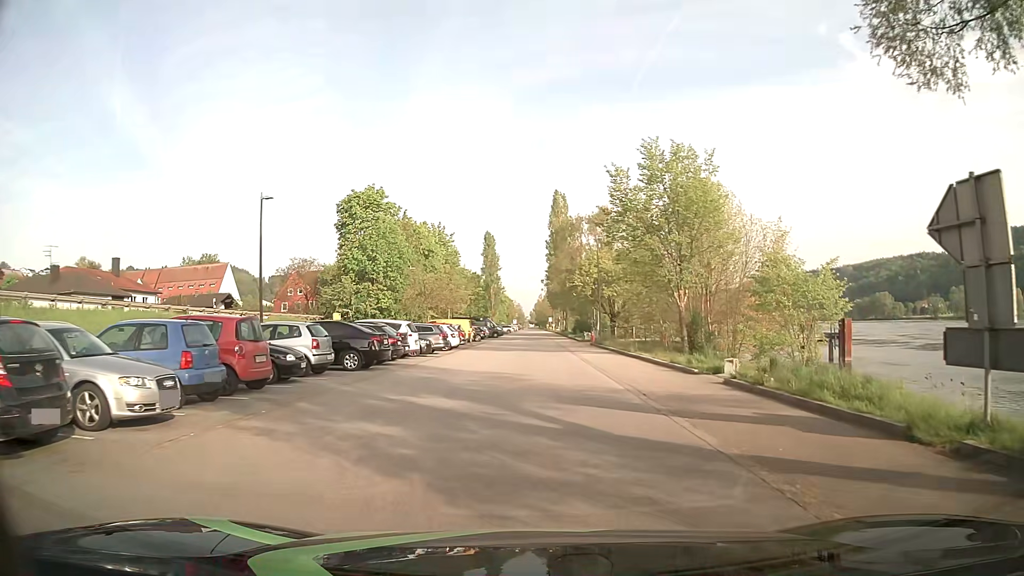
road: residential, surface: asphalt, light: Day
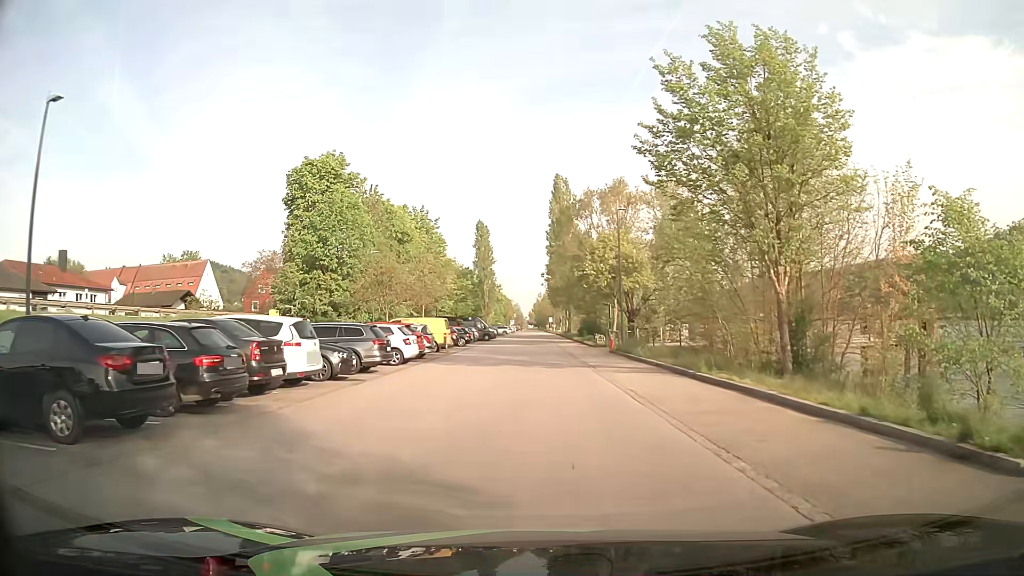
(0.0, +13.4) m; 0°
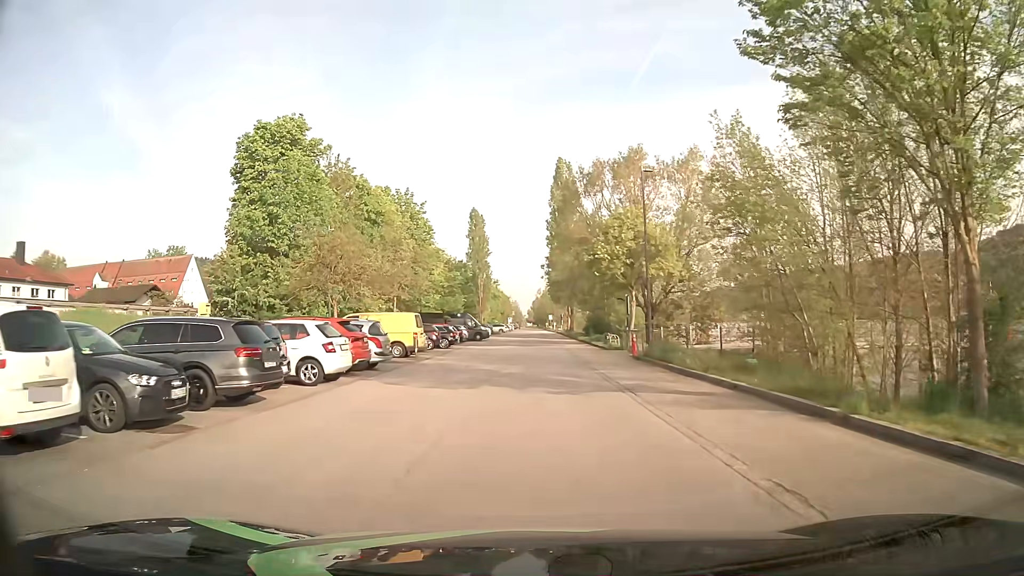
(0.0, +9.2) m; 0°
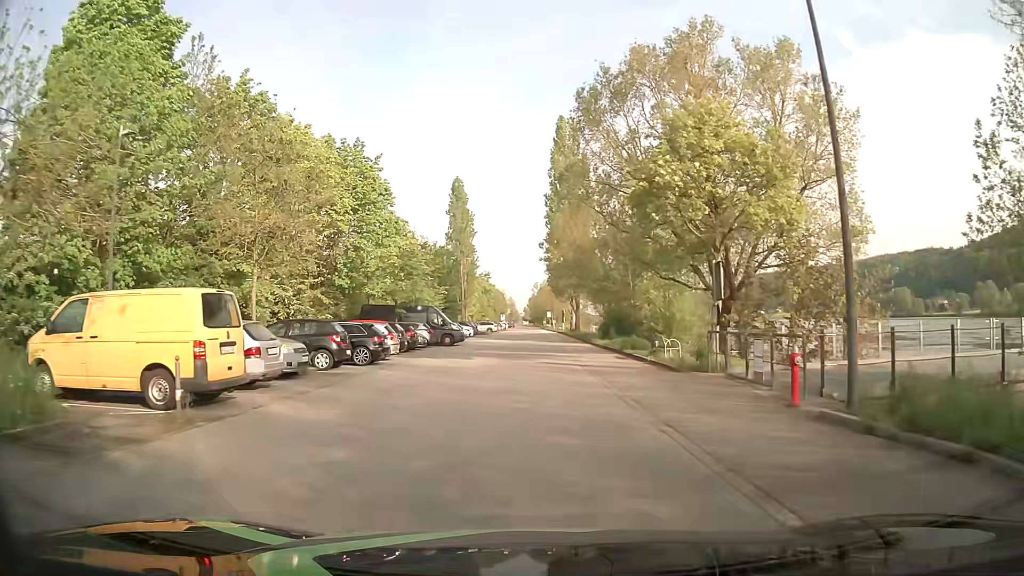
(0.0, +19.0) m; 0°
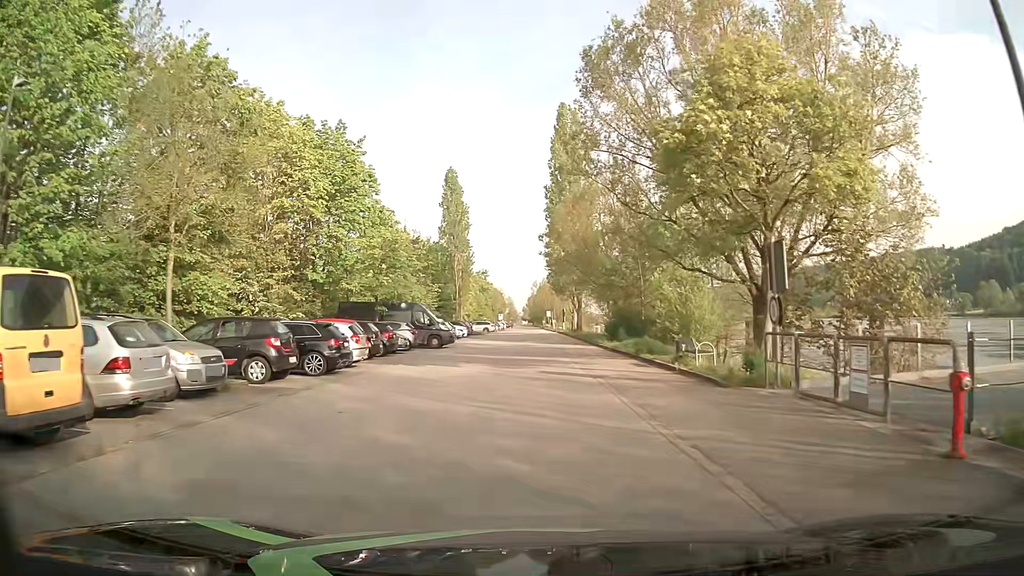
(0.0, +4.8) m; -1°
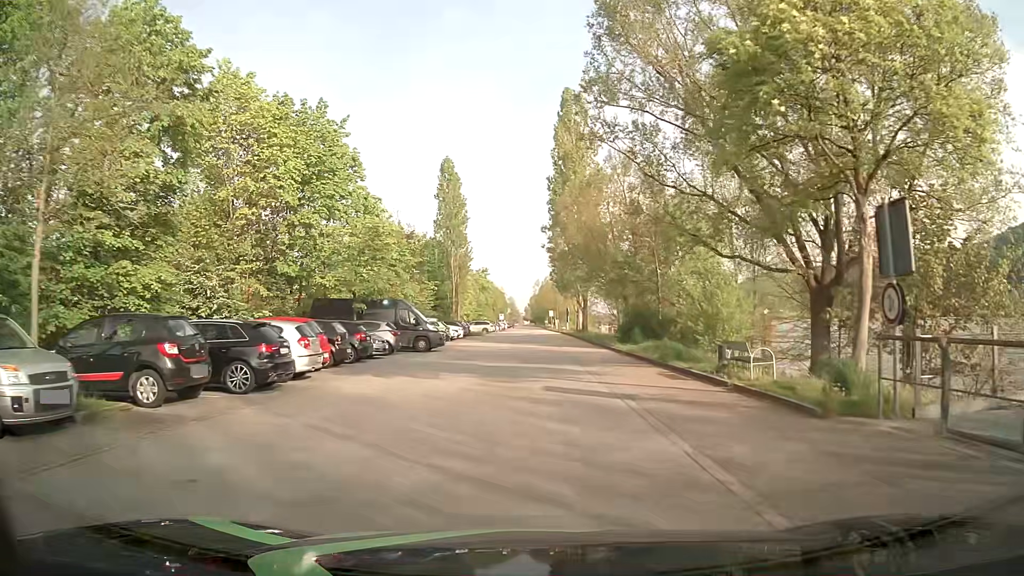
(0.0, +4.8) m; -1°
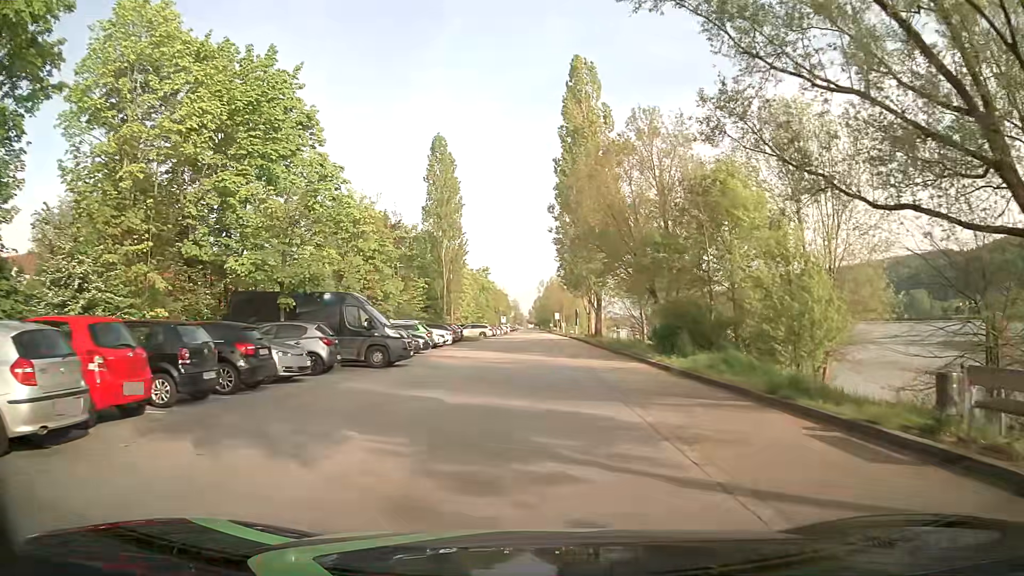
(+0.2, +9.6) m; +1°
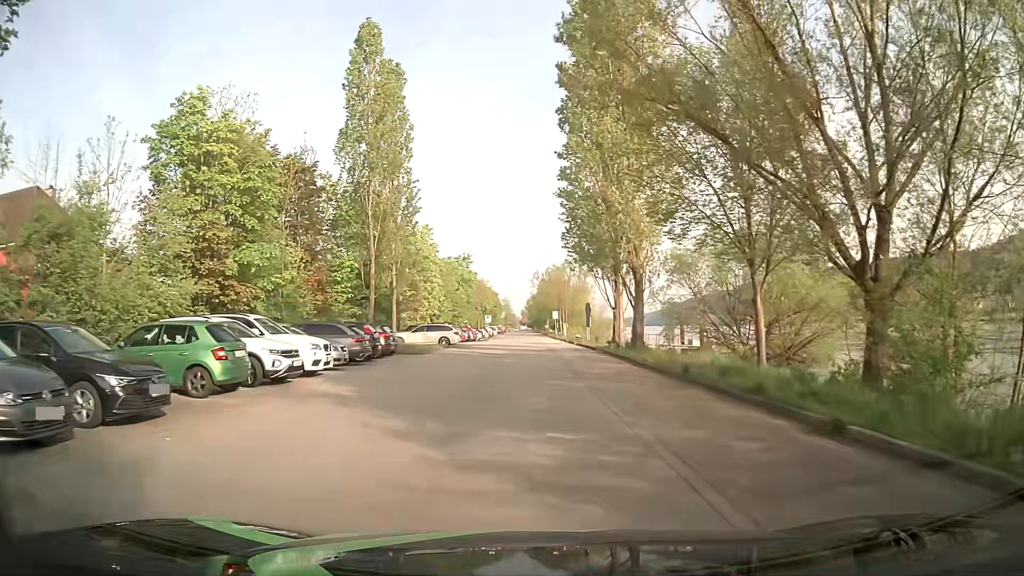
(+0.1, +24.0) m; +1°
(0, +10) (0, +20) (0, +30) (0, +40) (0, +50) (-1, +60) (-1, +70) (-1, +80) (-1, +90) (-1, +100) m
